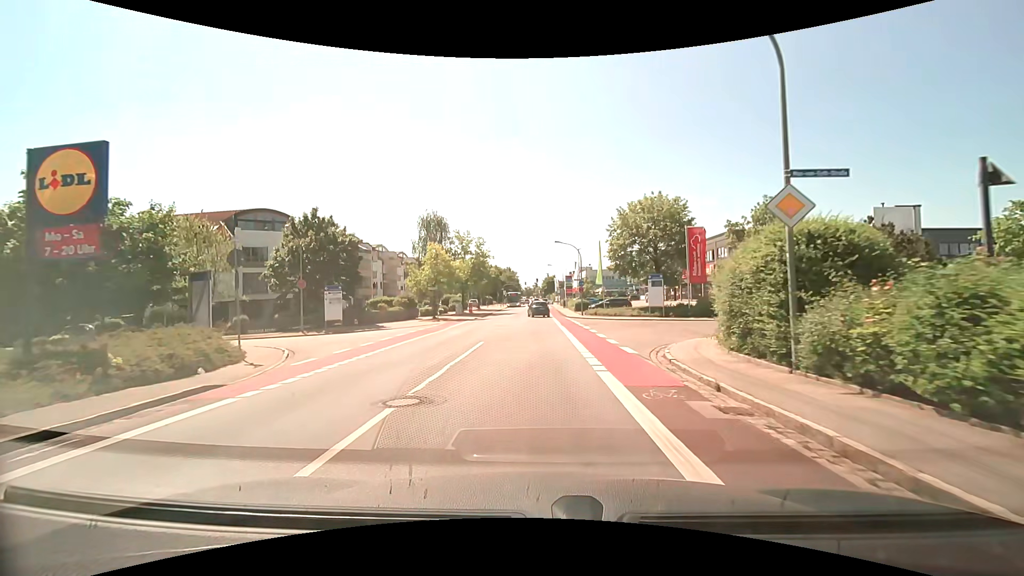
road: tertiary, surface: asphalt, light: Day
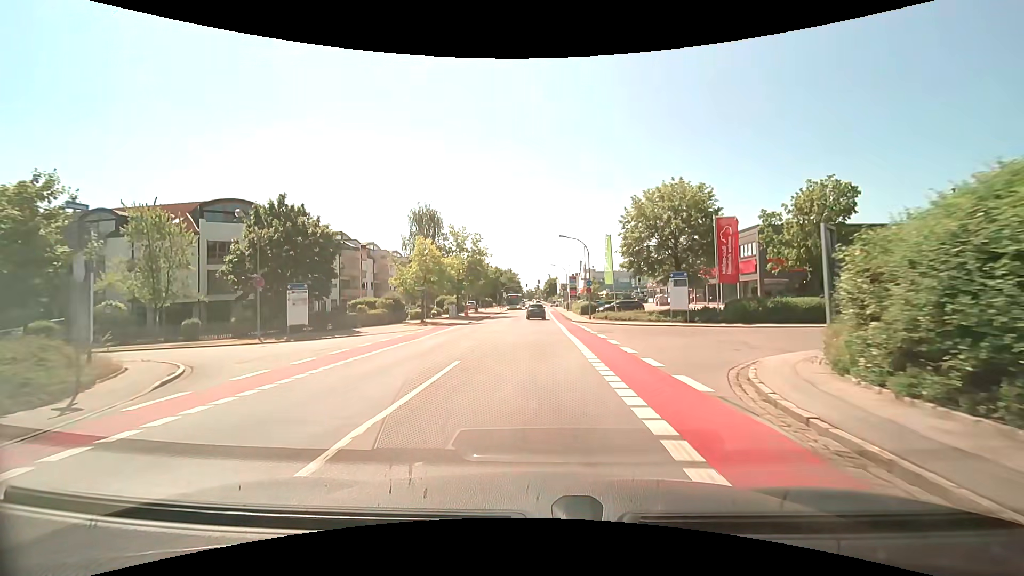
(0.0, +5.8) m; 0°
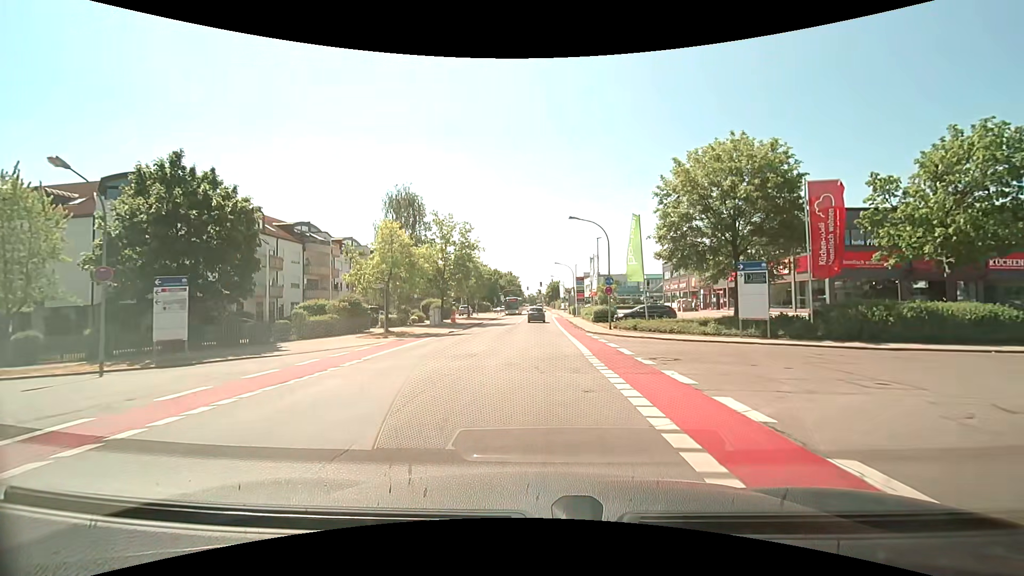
(0.0, +10.9) m; -1°
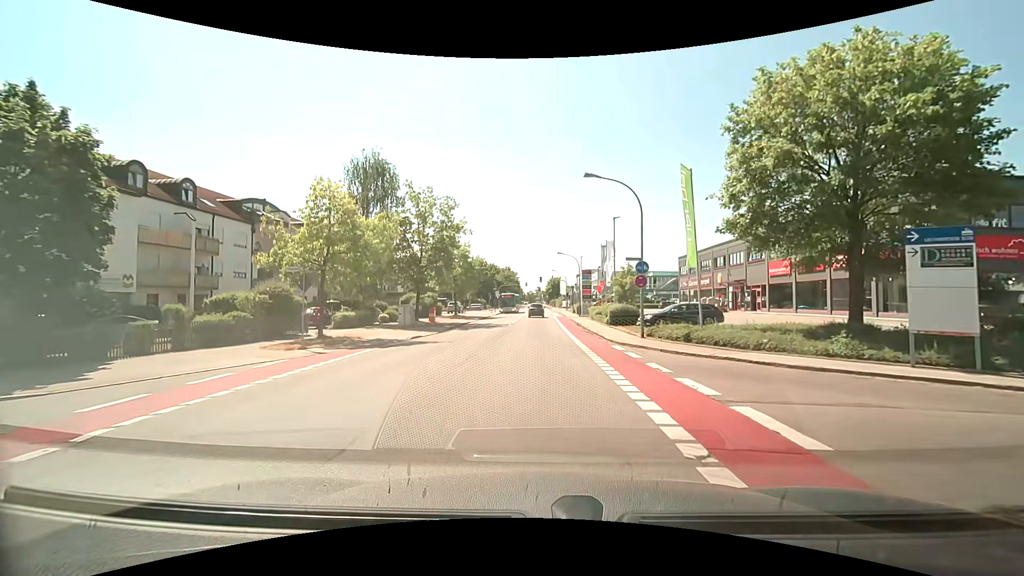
(+0.1, +10.0) m; +1°
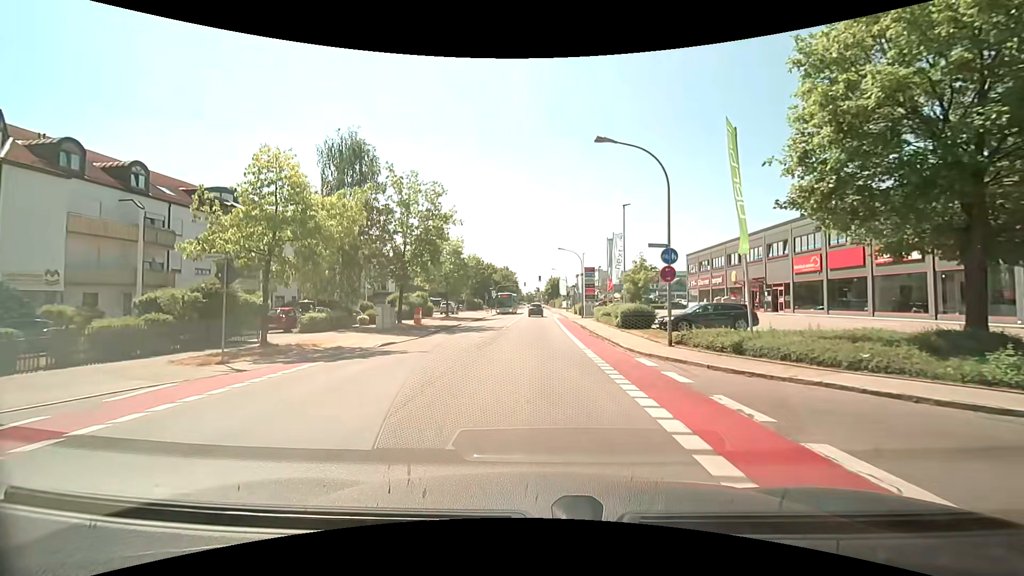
(0.0, +4.7) m; 0°
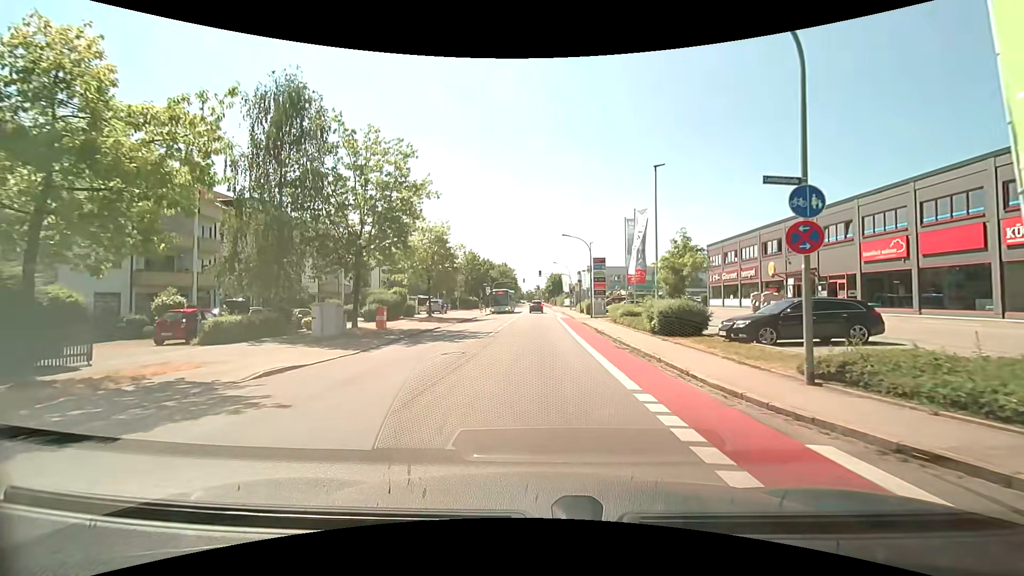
(+0.1, +8.7) m; 0°
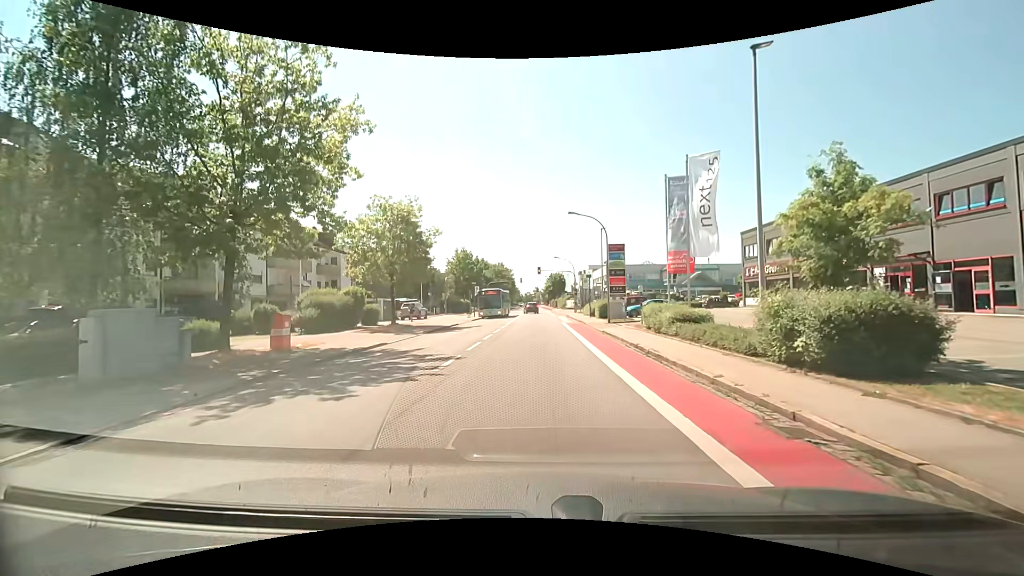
(0.0, +11.1) m; 0°
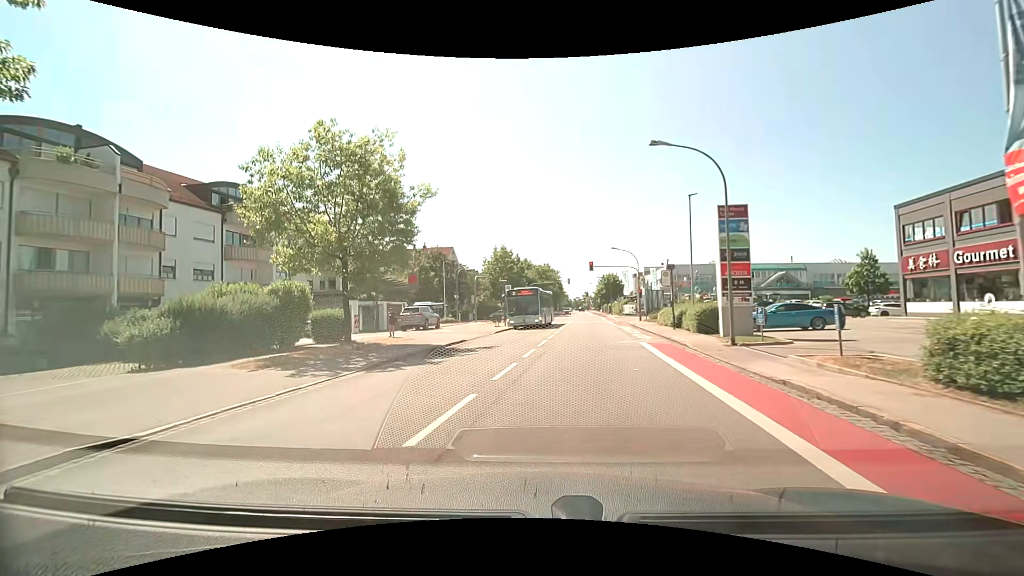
(0.0, +14.6) m; -5°
